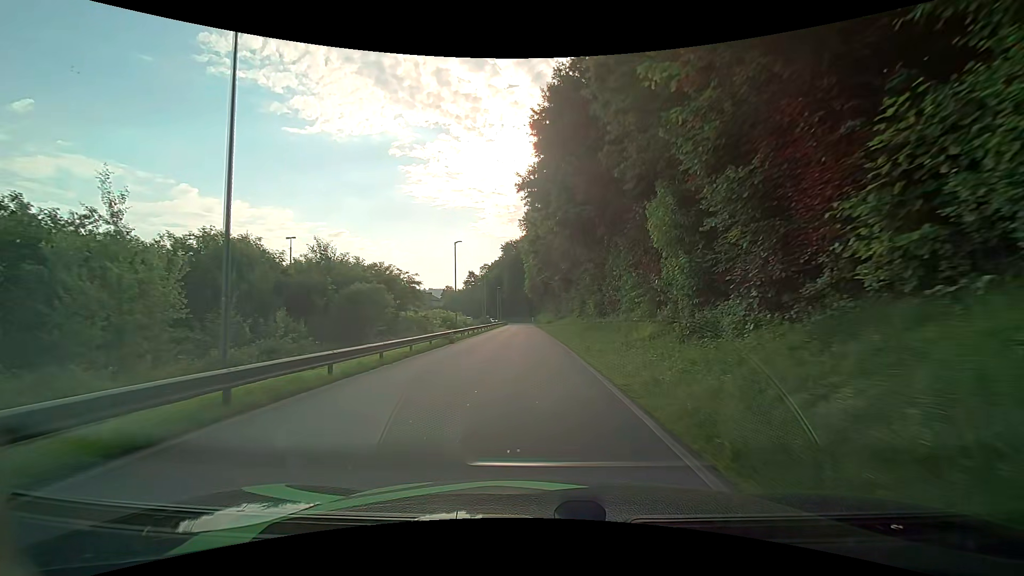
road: residential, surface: asphalt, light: Day
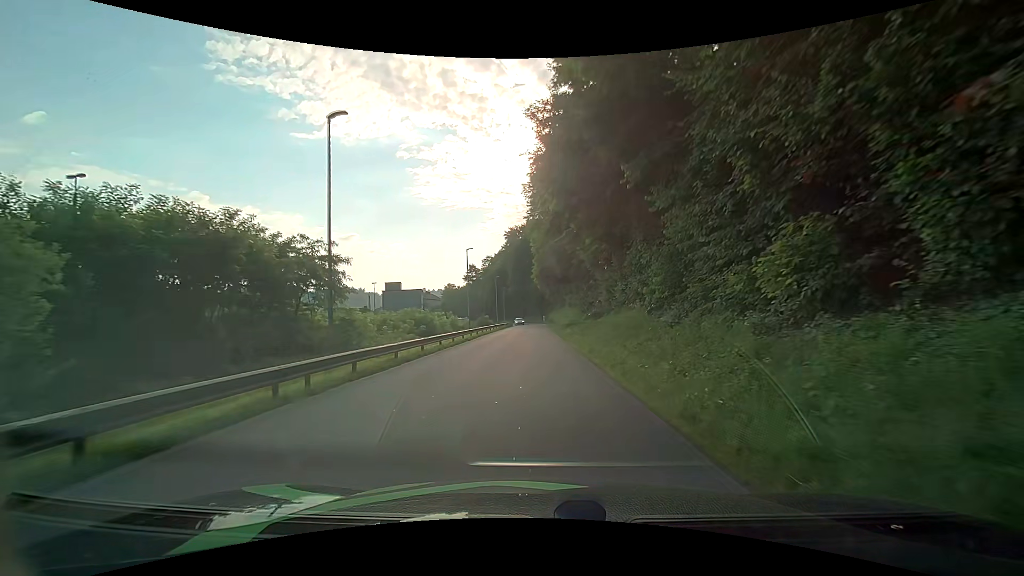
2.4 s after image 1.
(-0.3, +26.6) m; -1°
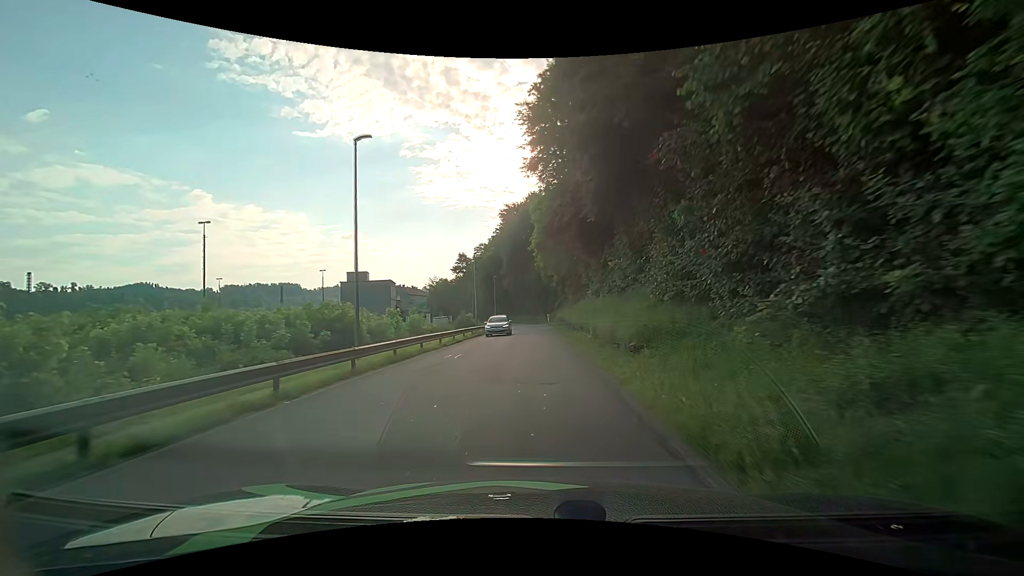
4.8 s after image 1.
(0.0, +28.1) m; 0°
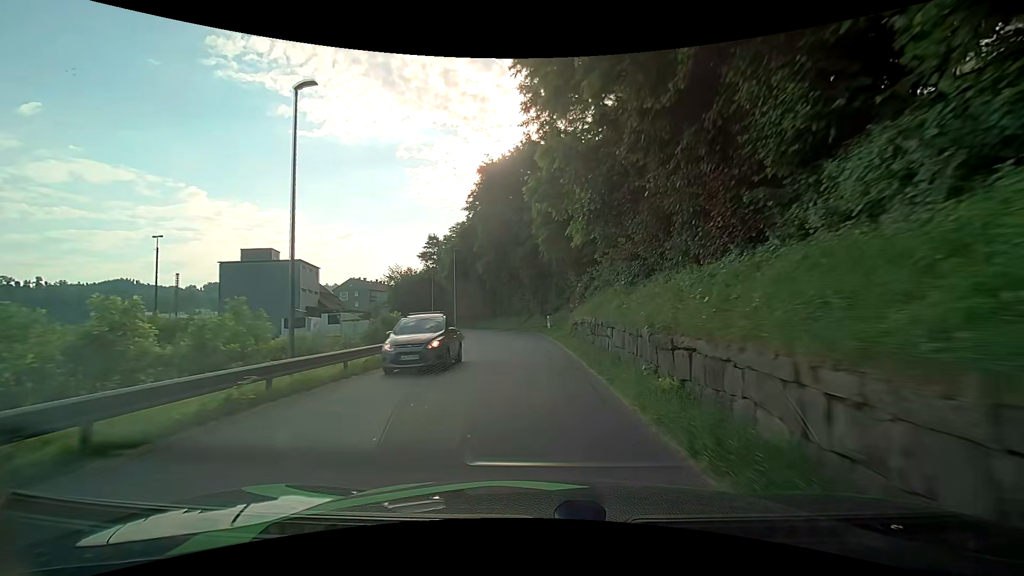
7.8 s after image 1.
(-0.2, +35.9) m; +1°
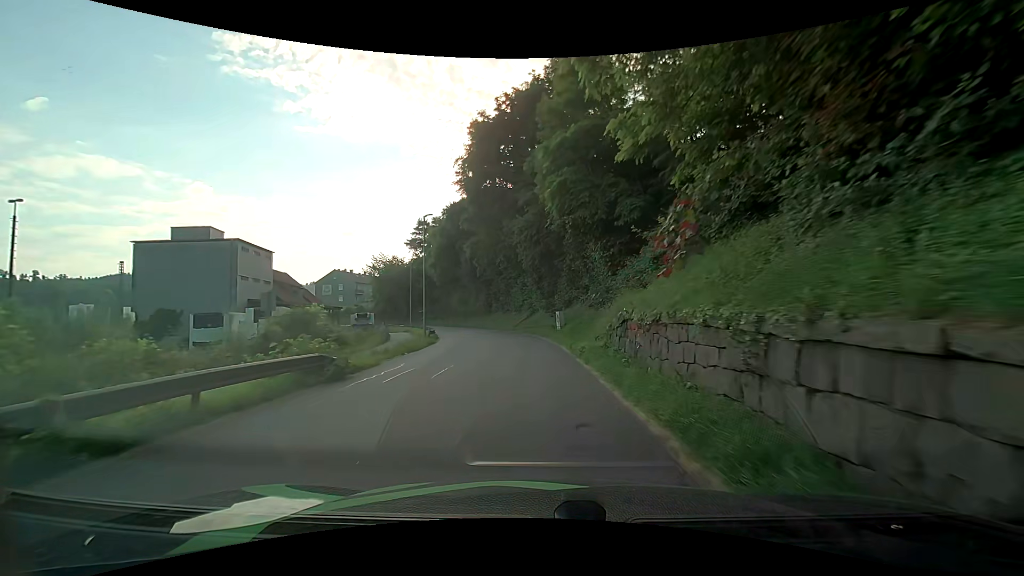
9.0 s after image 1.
(-0.2, +14.1) m; -2°
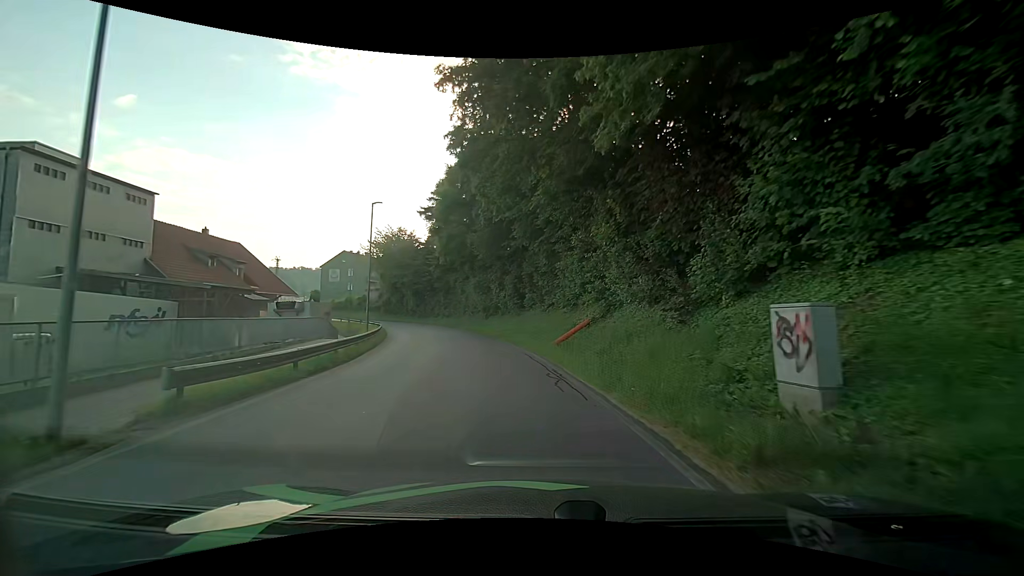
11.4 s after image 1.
(-0.7, +26.9) m; -5°
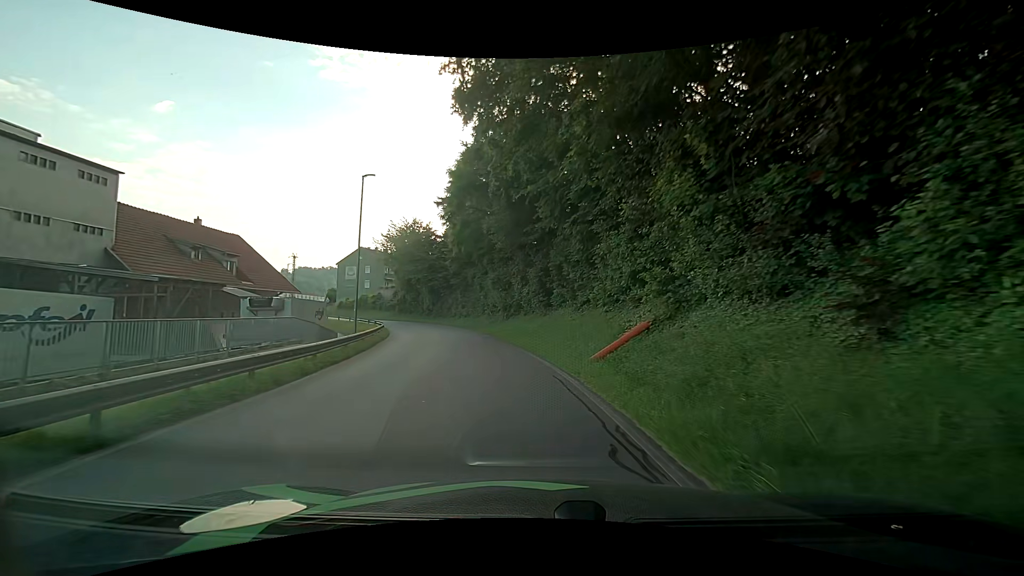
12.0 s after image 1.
(-0.1, +6.2) m; -3°
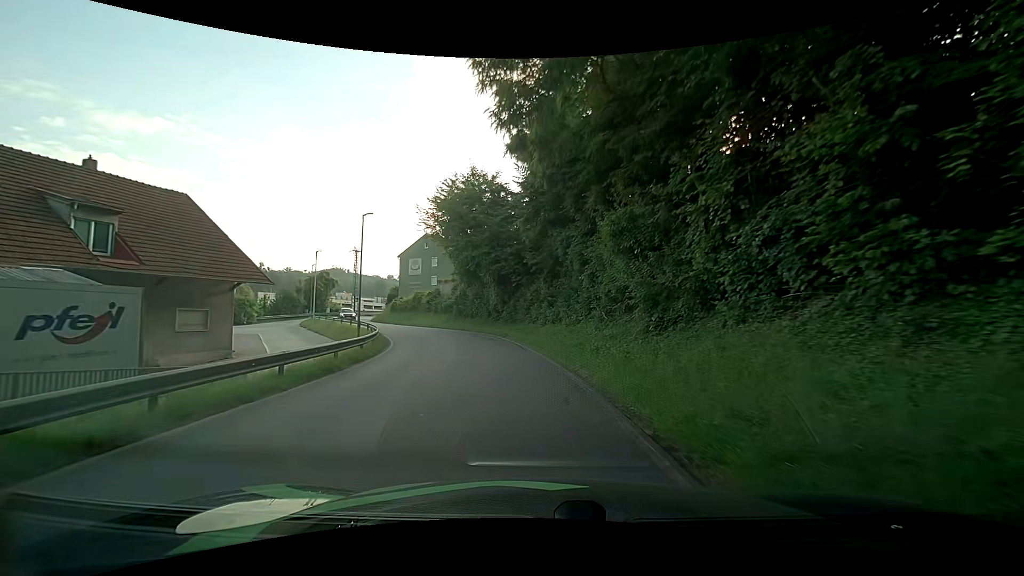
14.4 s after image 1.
(-2.5, +23.8) m; -11°
(0, +10) (-1, +20) (-3, +30) (-7, +39) (-12, +47) (-18, +56) (-23, +65) (-26, +74) (-26, +84) (-23, +93) m
